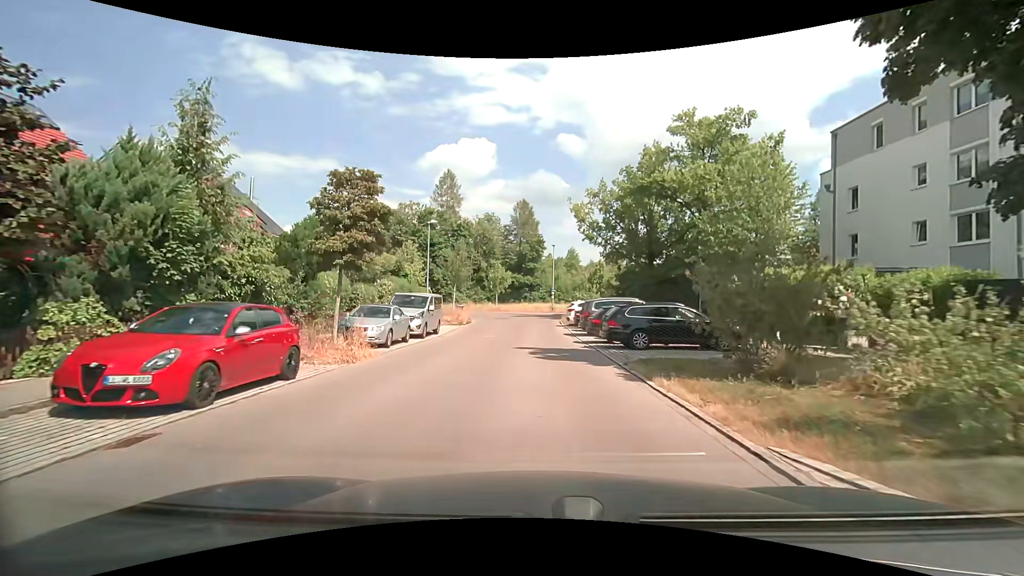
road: residential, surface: asphalt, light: Day
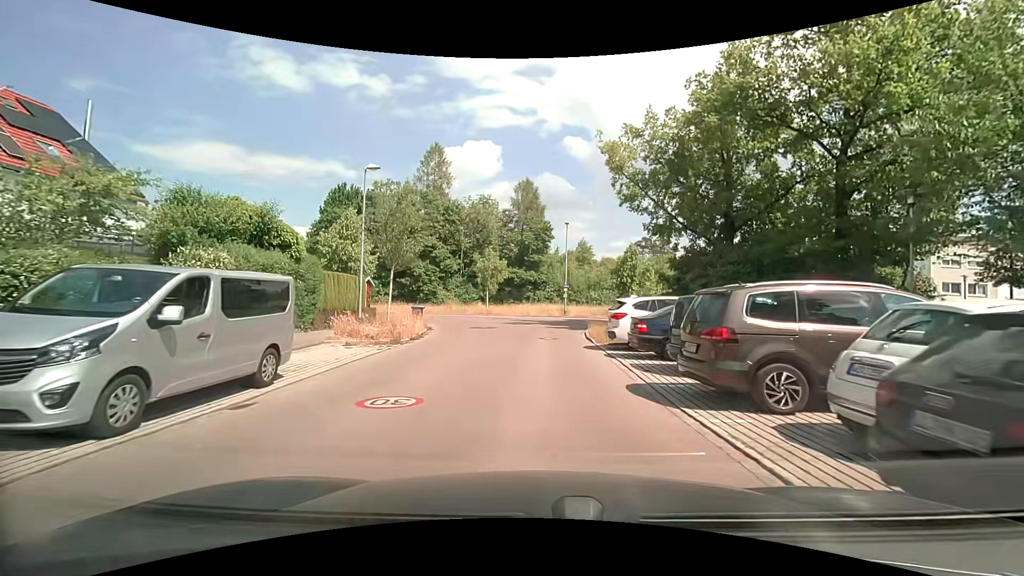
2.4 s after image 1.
(-0.2, +16.2) m; -1°
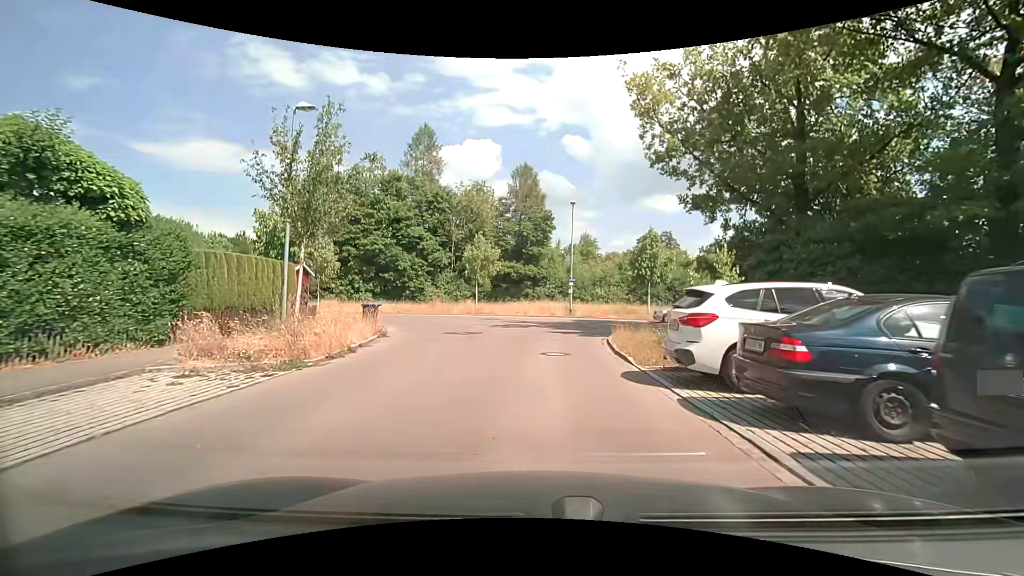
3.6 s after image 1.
(0.0, +7.1) m; +1°
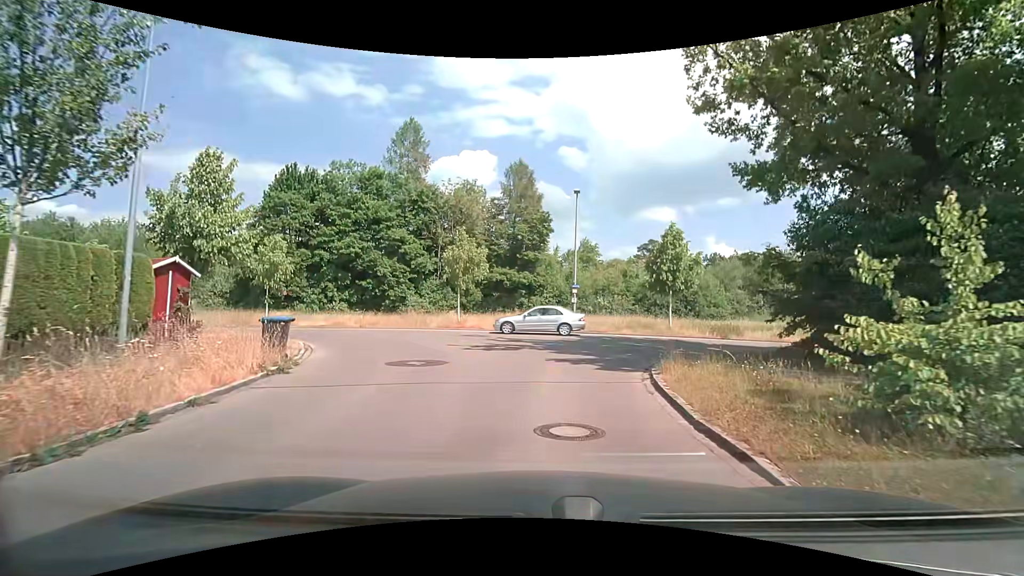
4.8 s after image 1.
(0.0, +6.4) m; 0°
